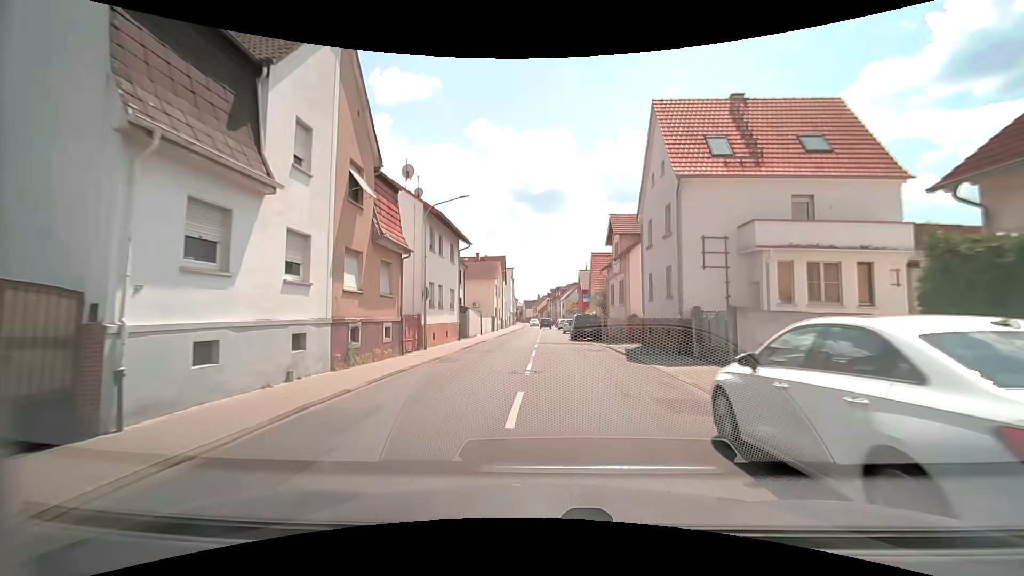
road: tertiary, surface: asphalt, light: Day
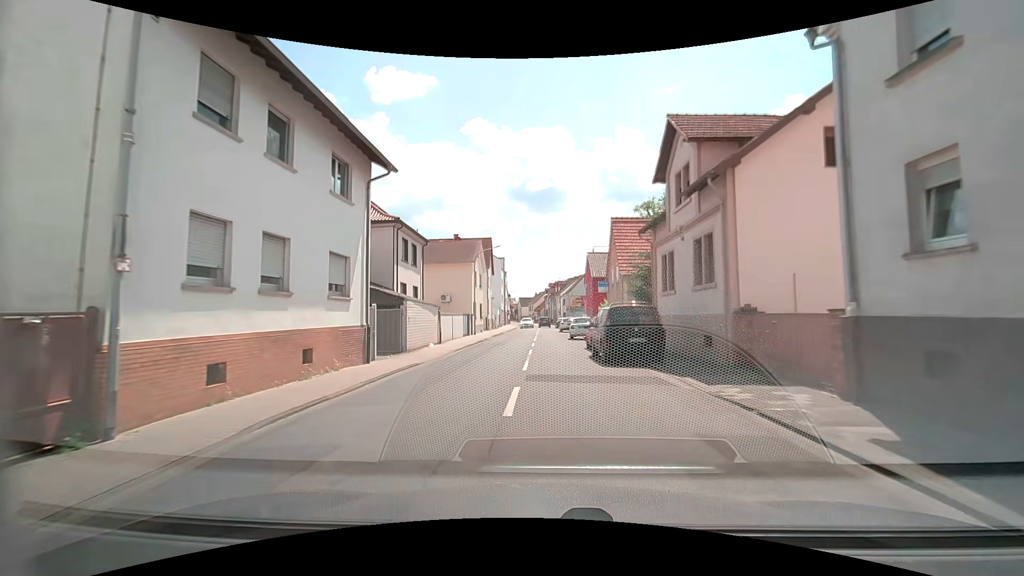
(0.0, +17.6) m; 0°
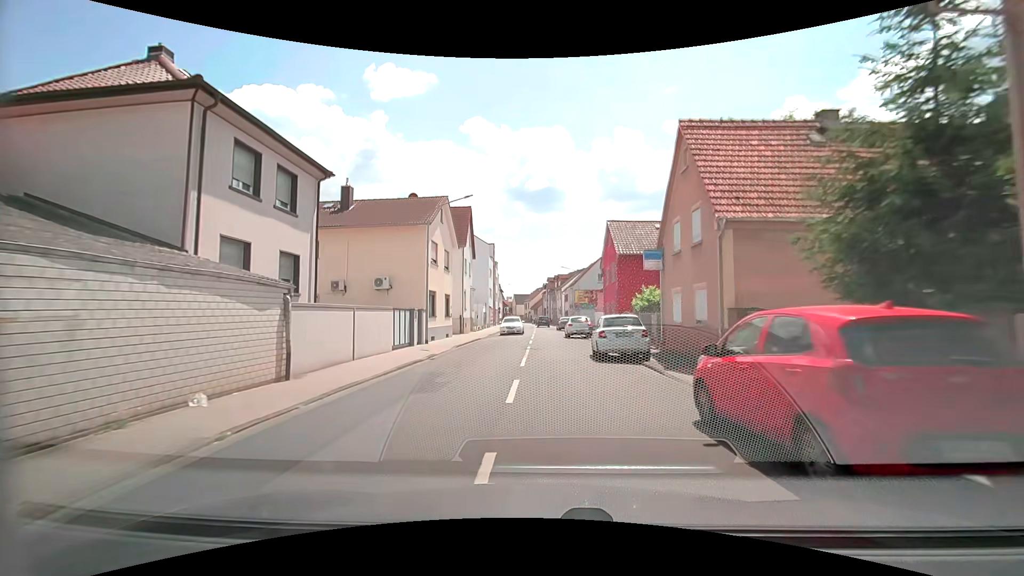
(-0.1, +17.3) m; 0°
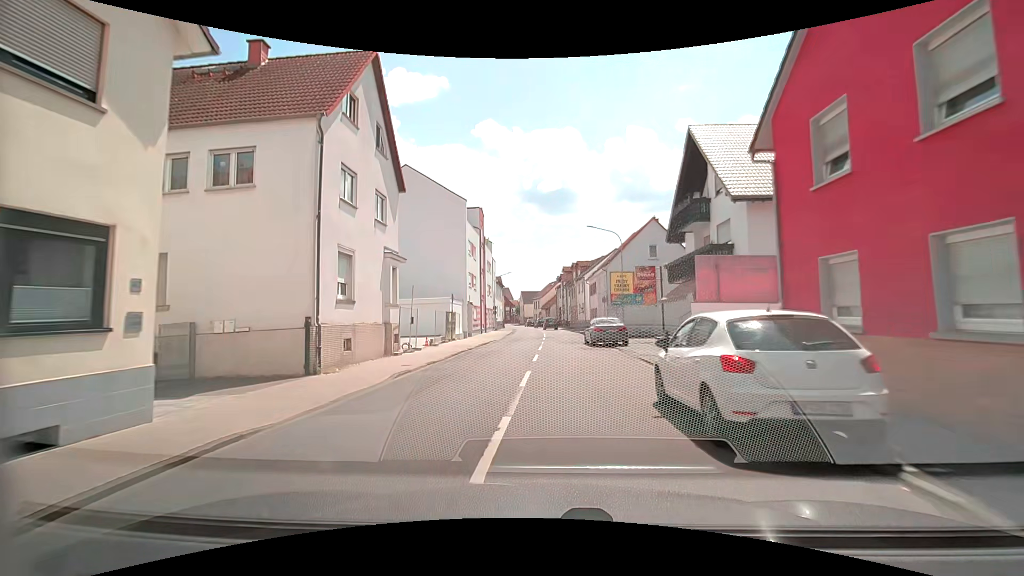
(+0.2, +28.0) m; -2°
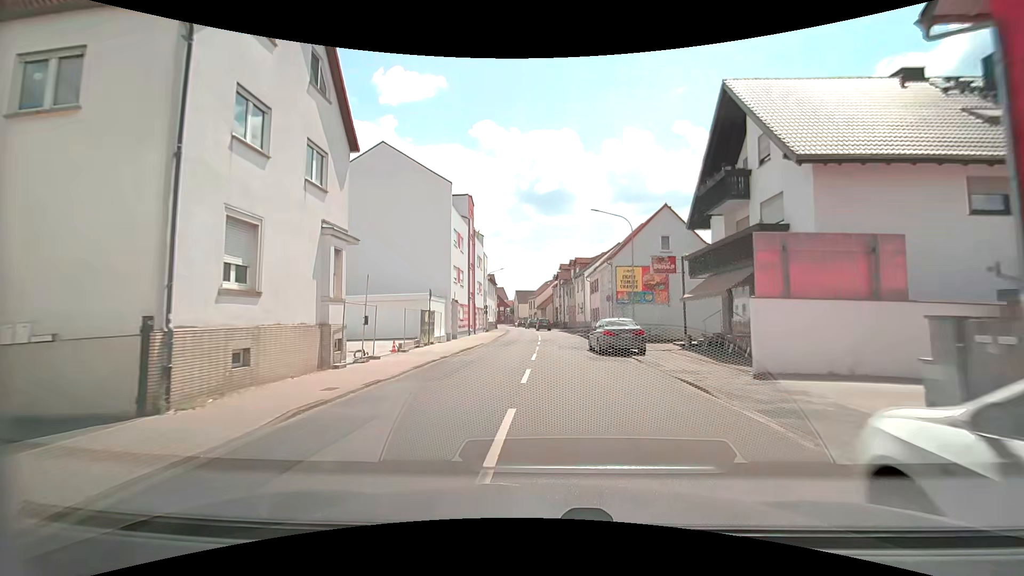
(0.0, +5.5) m; +1°
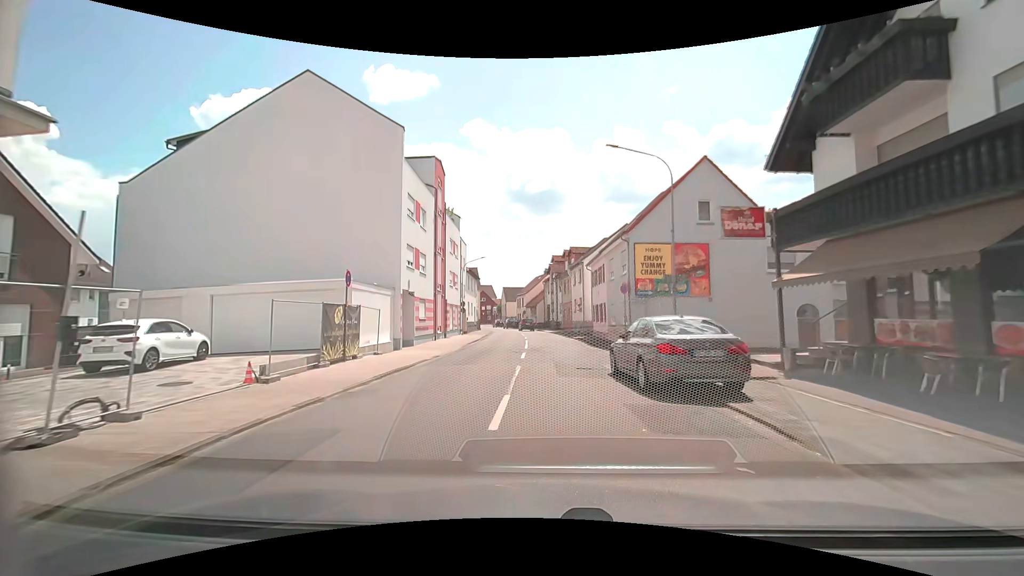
(+0.1, +10.7) m; +1°
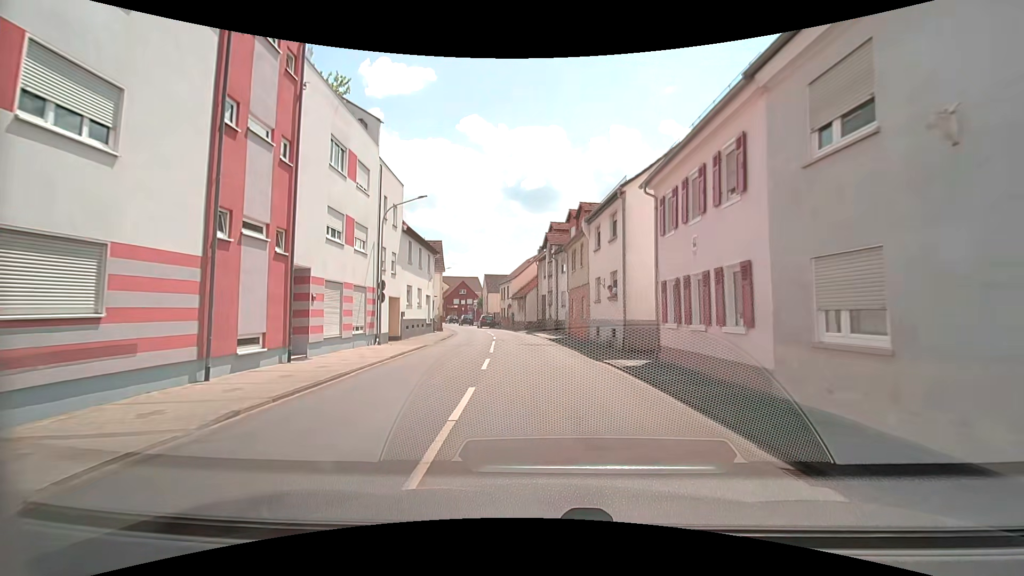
(+0.1, +23.5) m; +1°
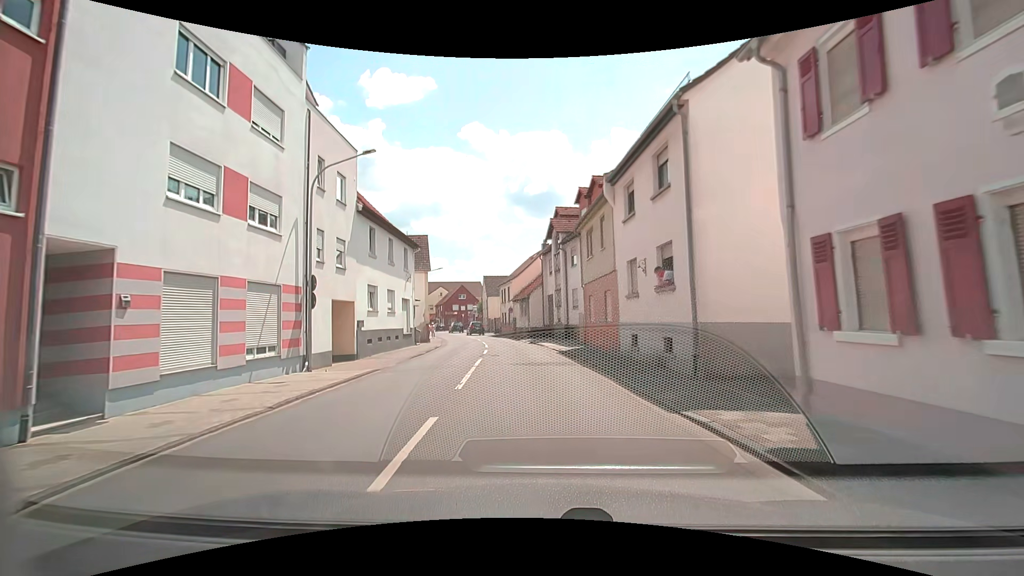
(-0.1, +8.4) m; -1°
(0, +10) (0, +20) (-1, +30) (-3, +40) (-5, +50) (-7, +59) (-10, +69) (-13, +79) (-17, +88) (-21, +97) m
